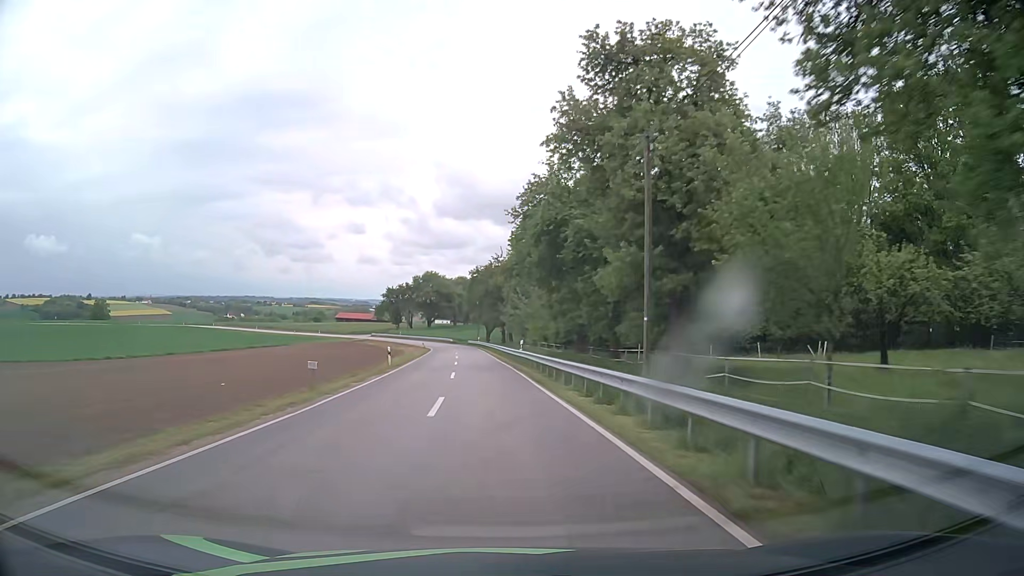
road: tertiary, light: Day
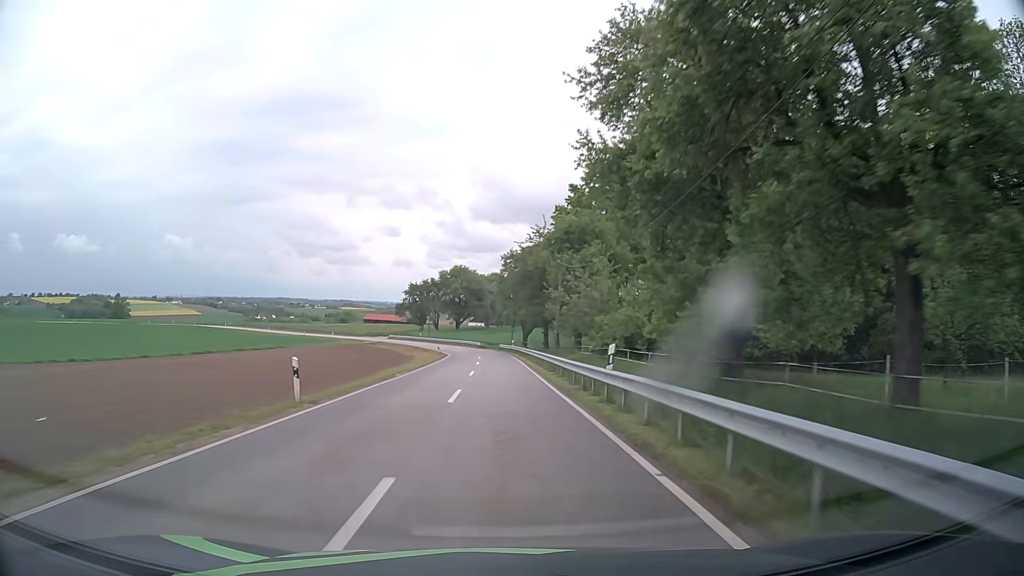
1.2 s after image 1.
(-0.6, +21.4) m; -3°
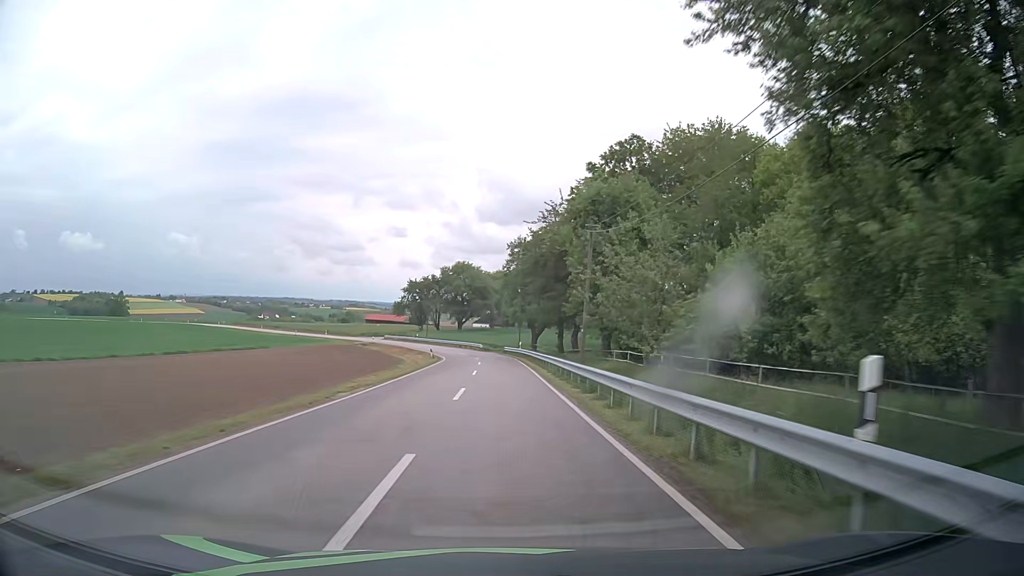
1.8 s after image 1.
(0.0, +10.7) m; -1°
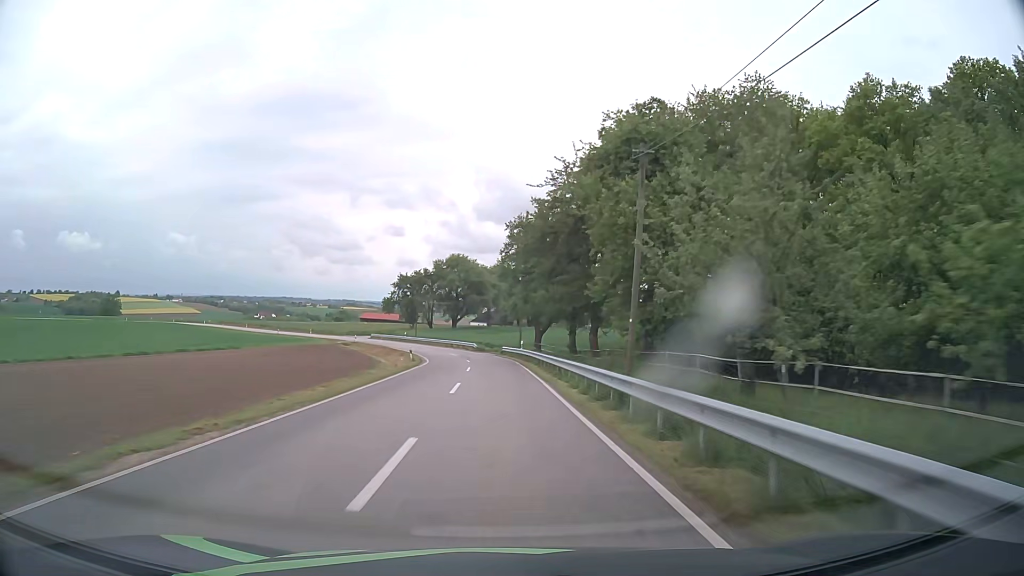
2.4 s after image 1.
(+0.1, +10.7) m; 0°
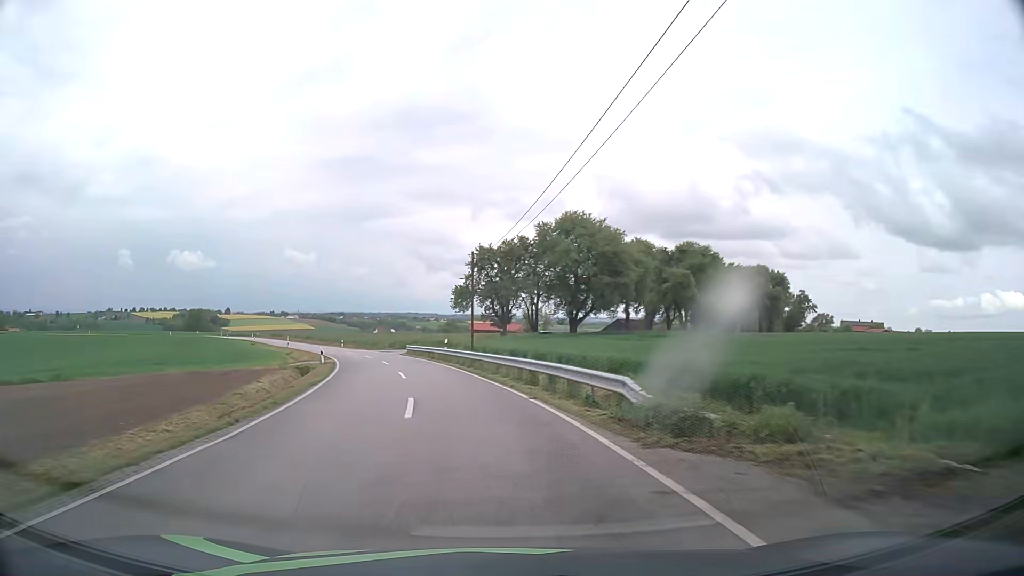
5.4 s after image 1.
(-2.1, +53.6) m; -10°
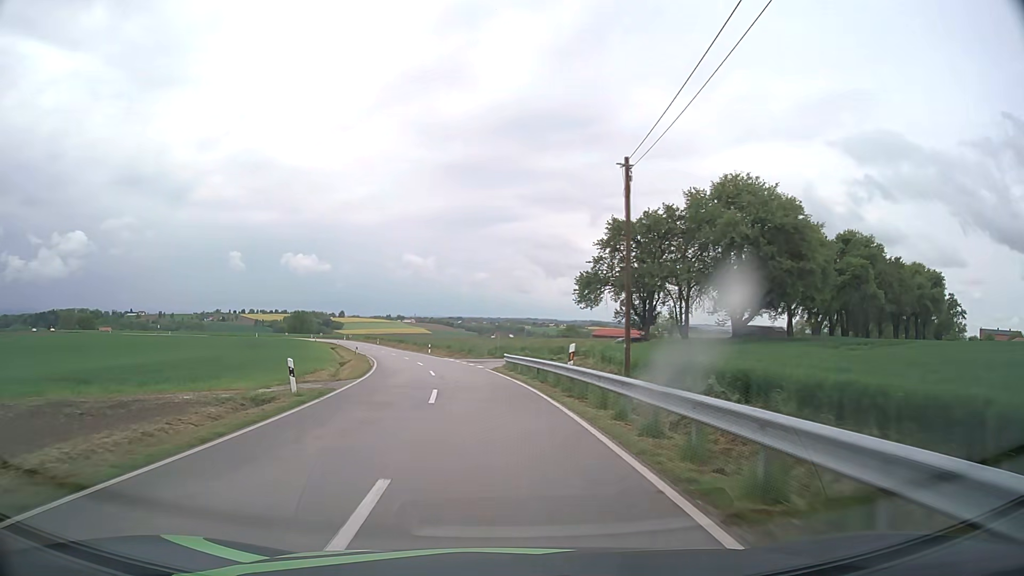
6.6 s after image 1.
(-1.8, +21.2) m; -10°
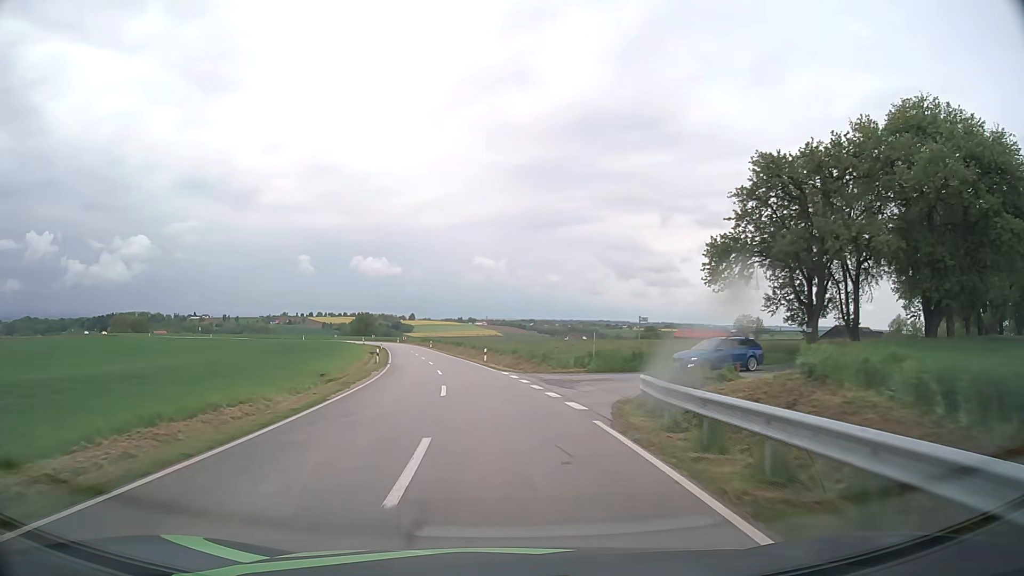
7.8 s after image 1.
(-1.2, +21.4) m; -6°
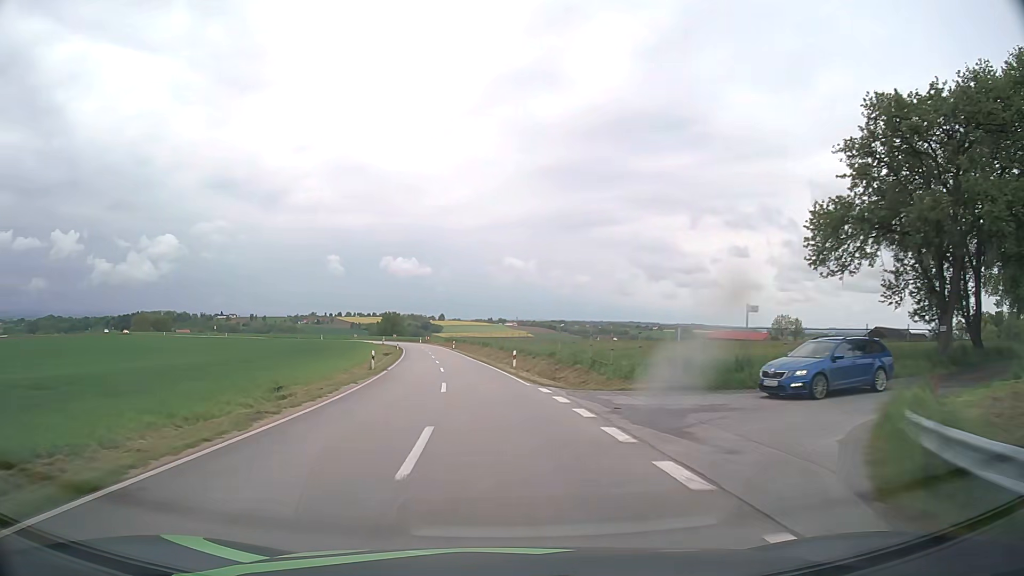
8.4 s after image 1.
(-0.2, +10.8) m; -2°
(0, +10) (-1, +20) (-2, +30) (-3, +40) (-4, +50) (-5, +60) (-7, +70) (-8, +80) (-9, +89) (-11, +99) m
